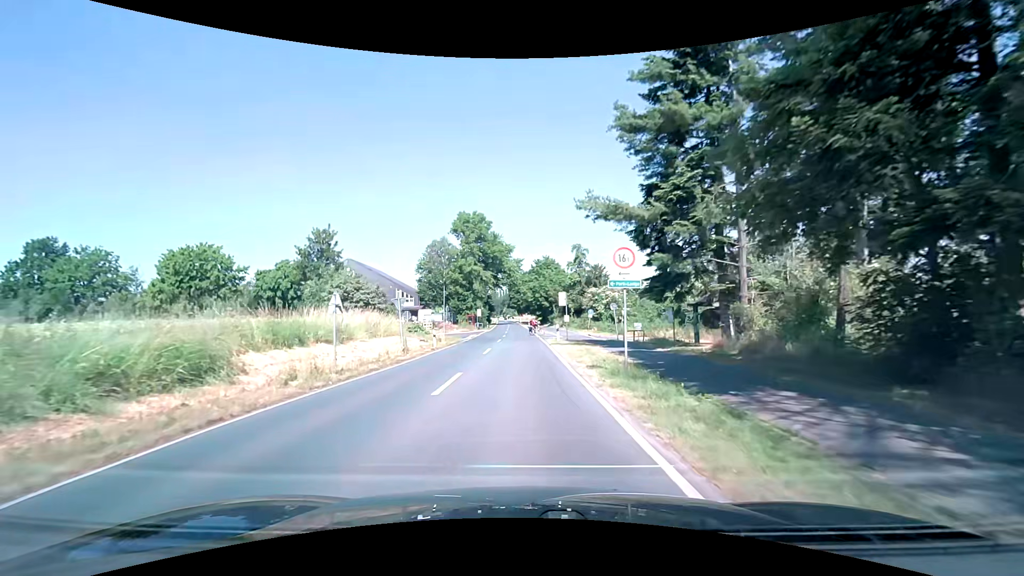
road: secondary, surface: asphalt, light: Day
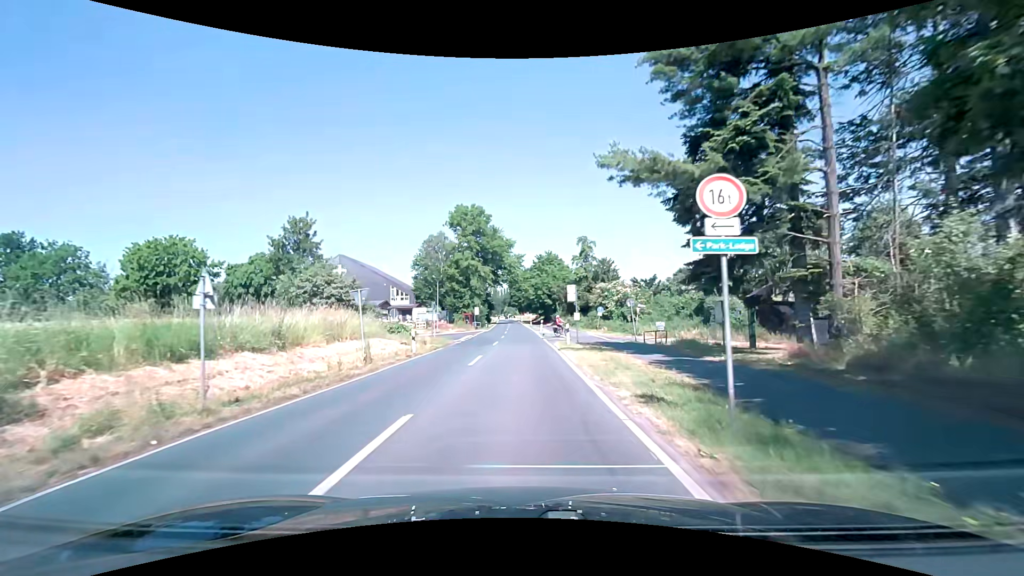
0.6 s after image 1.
(0.0, +6.2) m; 0°
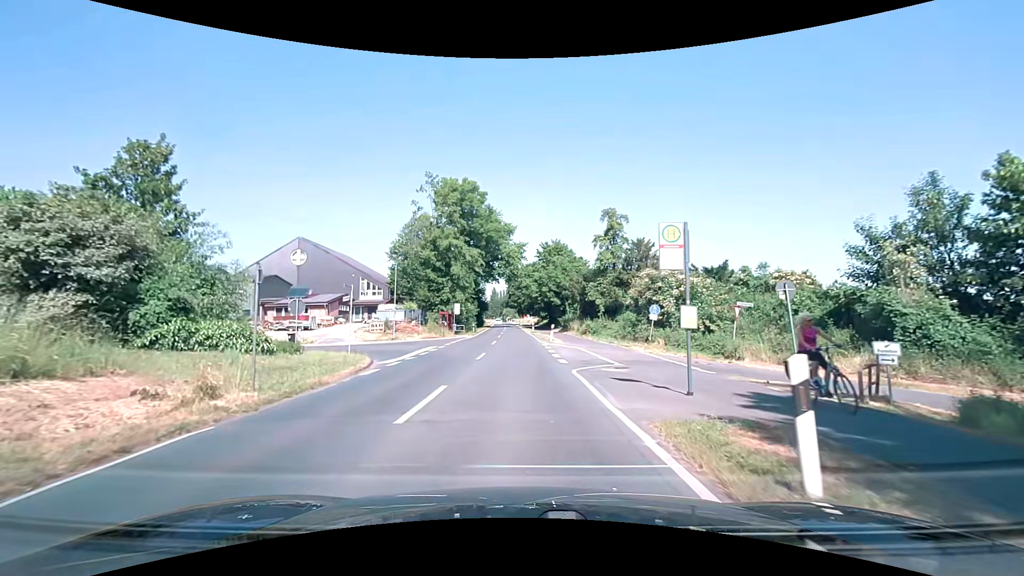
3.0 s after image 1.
(+0.1, +20.9) m; 0°
